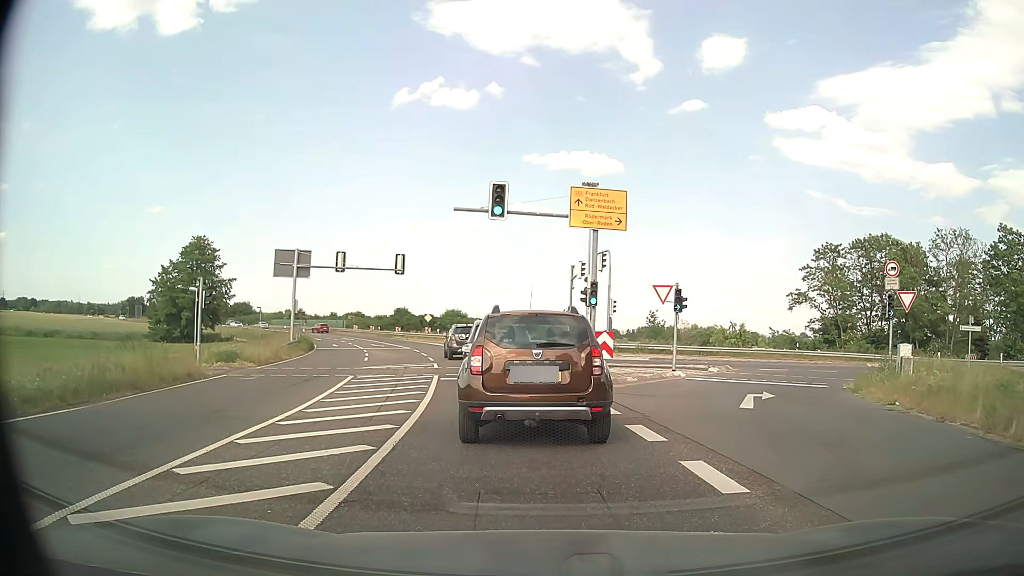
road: primary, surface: asphalt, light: Day
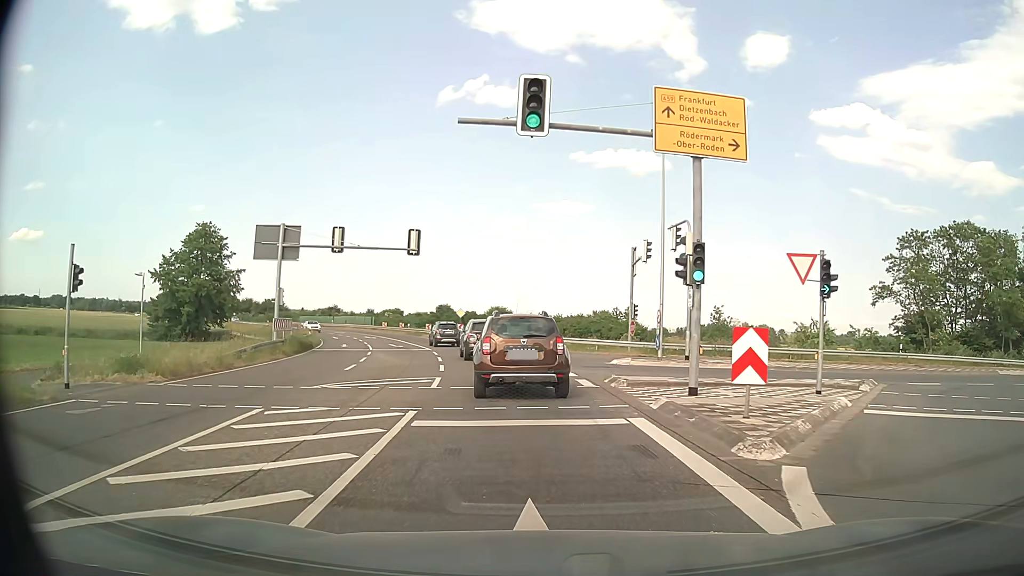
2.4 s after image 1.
(-0.4, +10.6) m; -4°
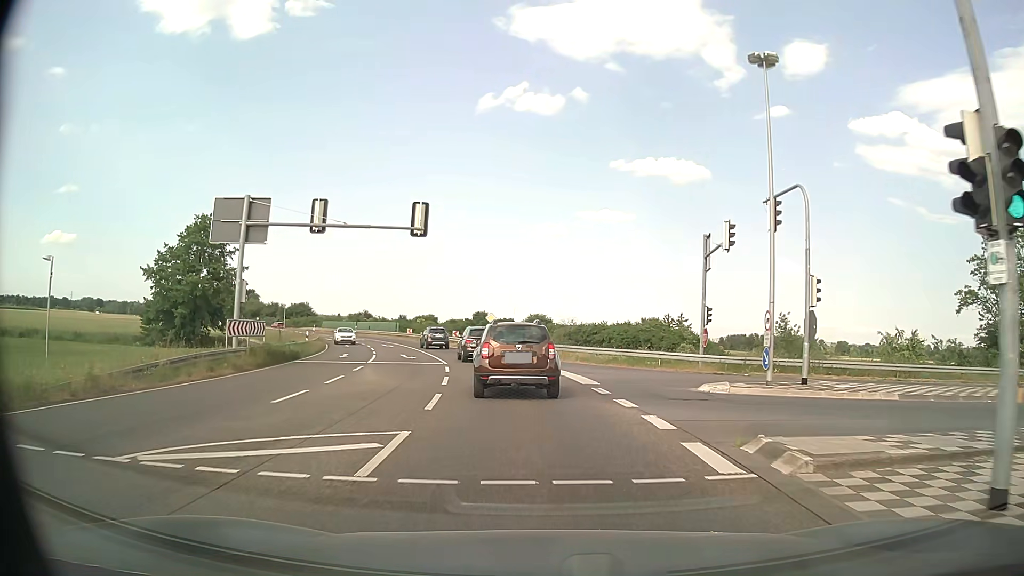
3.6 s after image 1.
(-0.3, +9.5) m; -3°
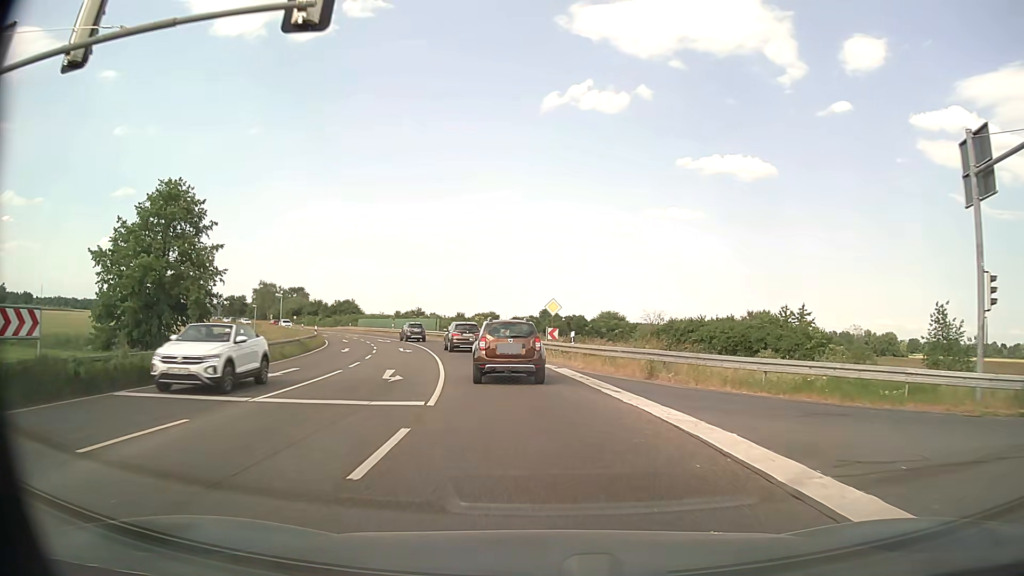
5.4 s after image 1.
(-0.9, +18.6) m; -6°
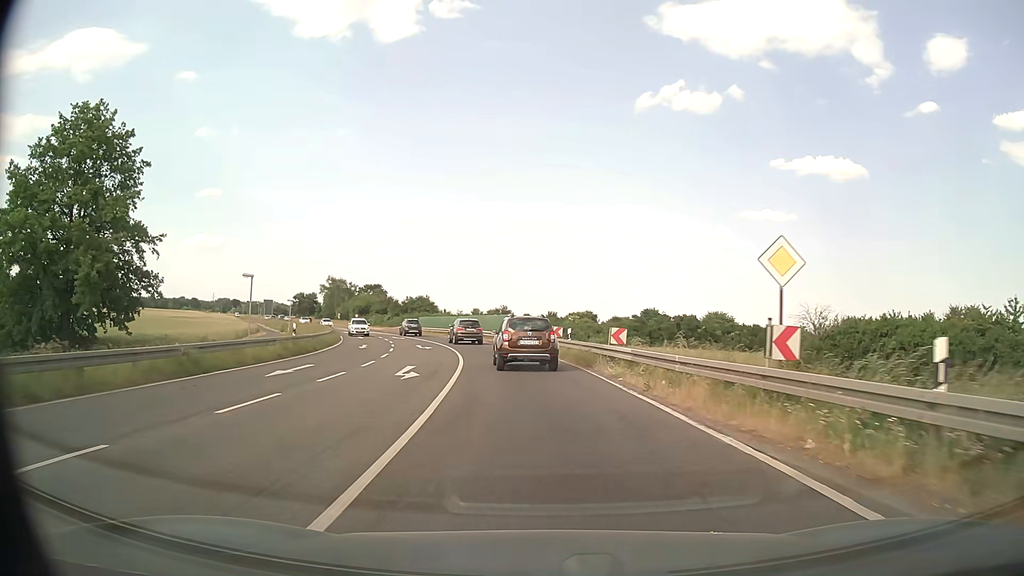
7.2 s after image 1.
(-1.6, +21.5) m; -8°
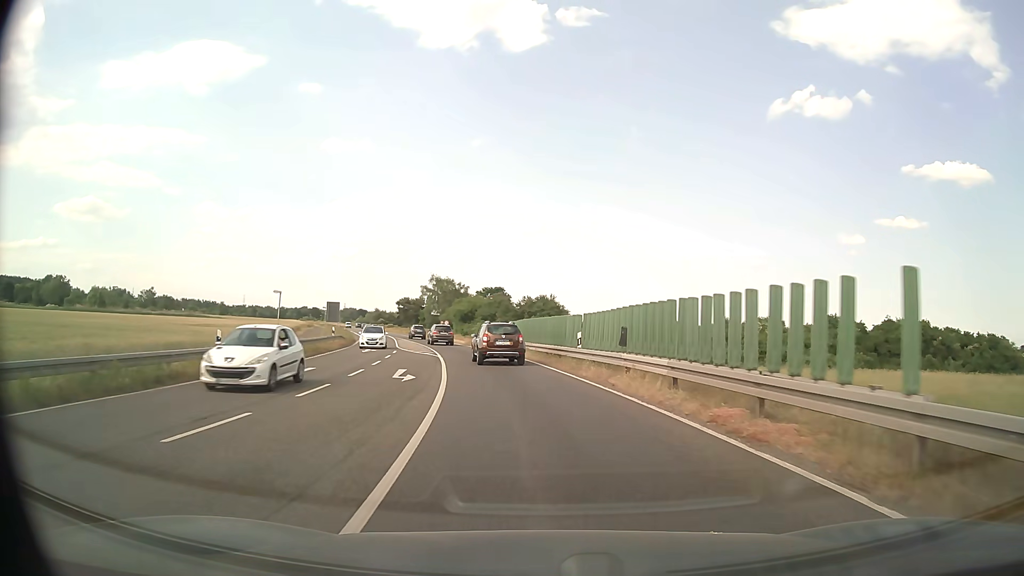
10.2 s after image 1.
(-4.1, +39.7) m; -12°
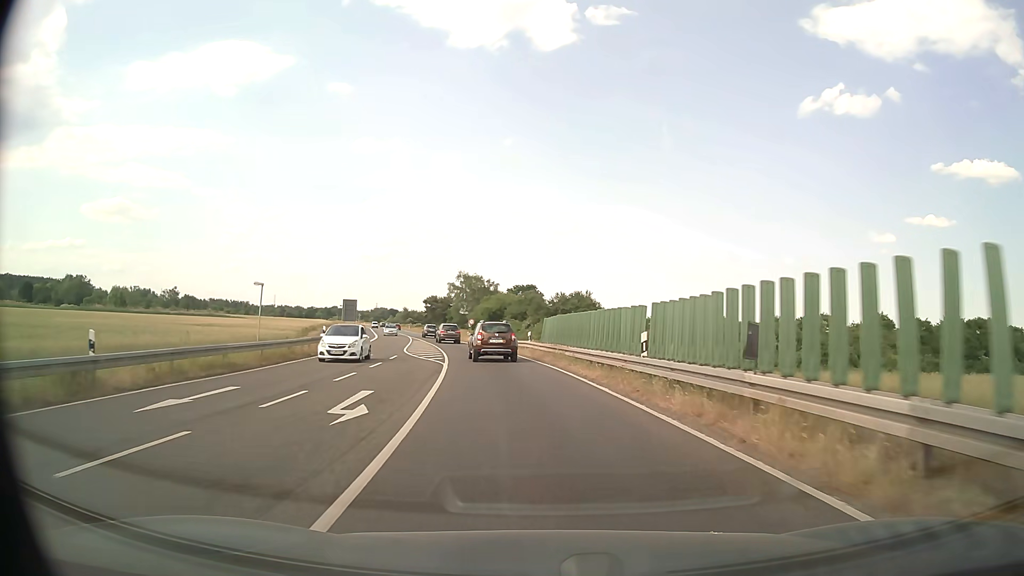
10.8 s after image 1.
(-0.2, +8.4) m; -3°
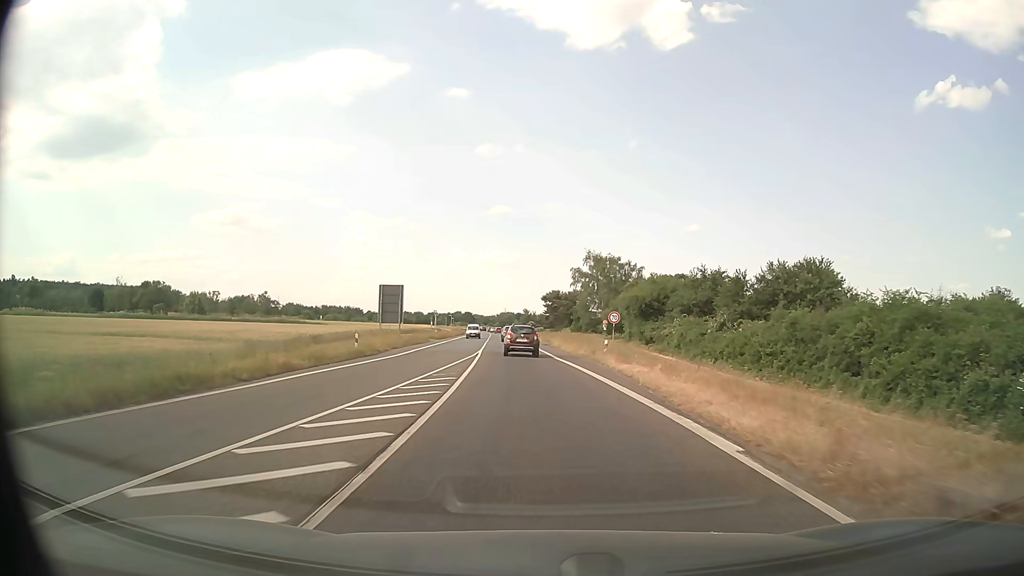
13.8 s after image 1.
(-5.0, +44.1) m; -11°
(0, +10) (0, +20) (-1, +30) (-2, +40) (-2, +50) (-3, +60) (-4, +70) (-4, +80) (-5, +90) (-6, +100) m
